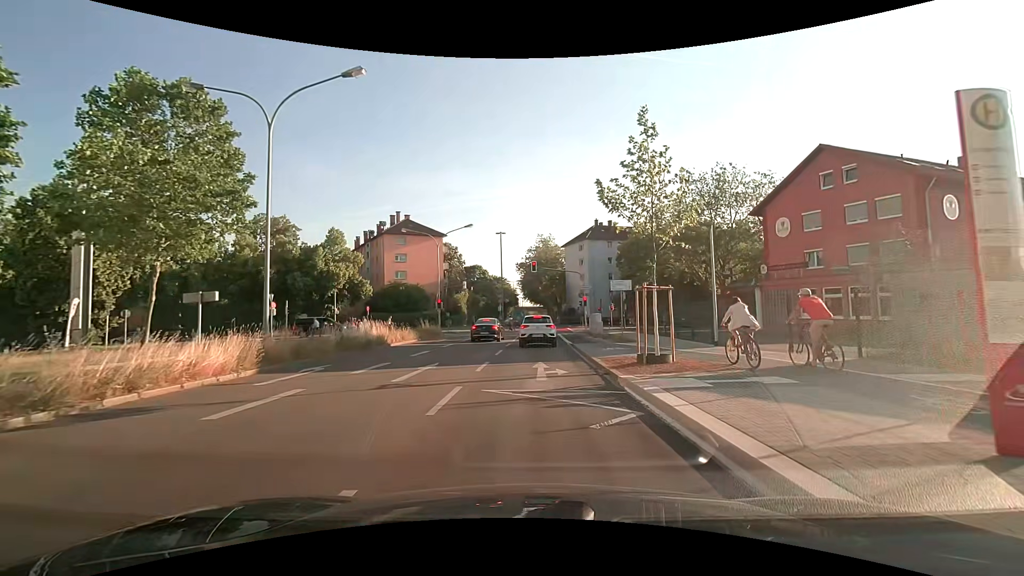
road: secondary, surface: asphalt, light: Day
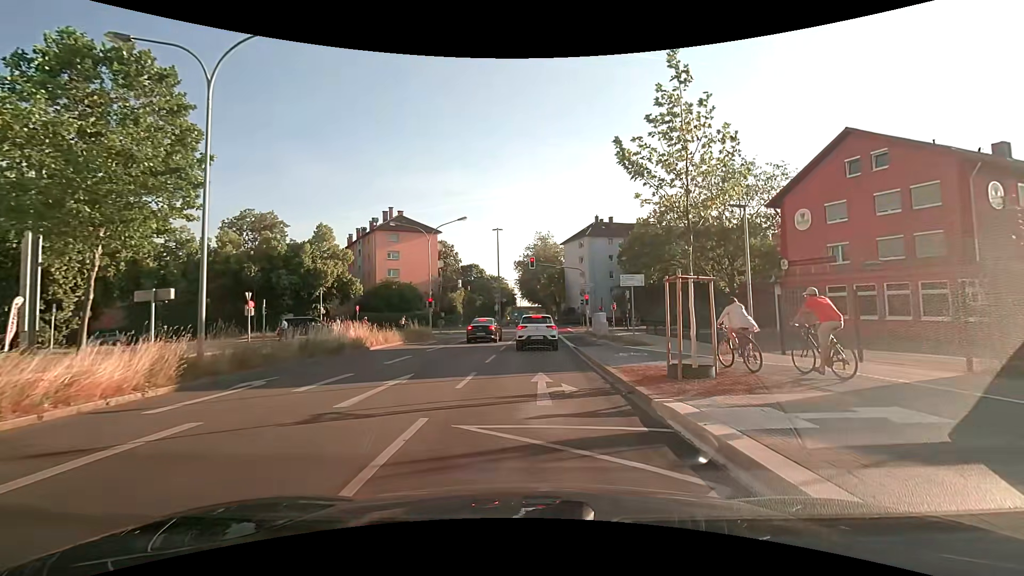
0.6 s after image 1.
(0.0, +3.1) m; -1°
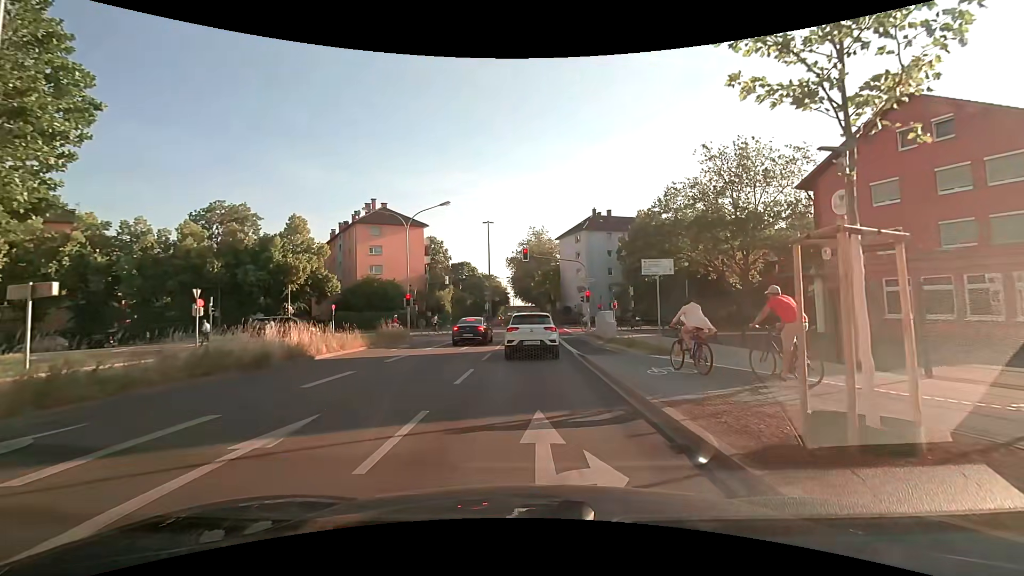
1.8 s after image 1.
(+0.1, +5.3) m; +1°
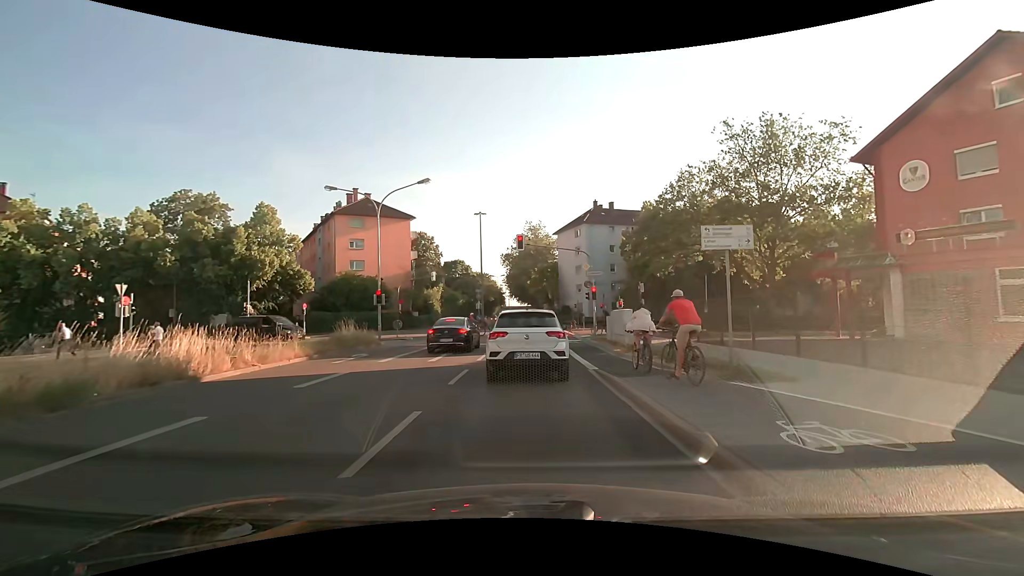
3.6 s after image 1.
(+0.1, +6.0) m; -1°
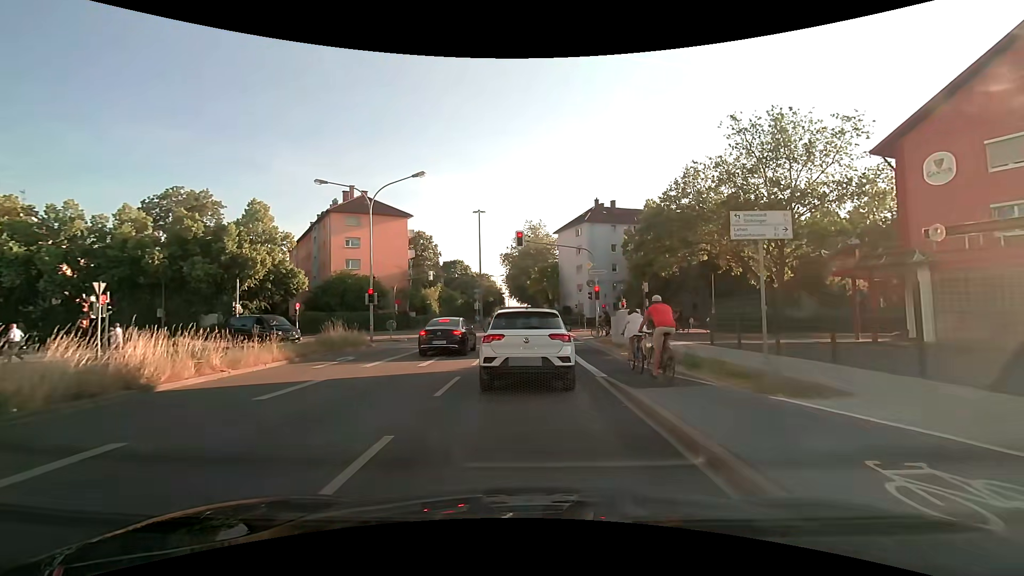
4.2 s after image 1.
(0.0, +1.5) m; +2°
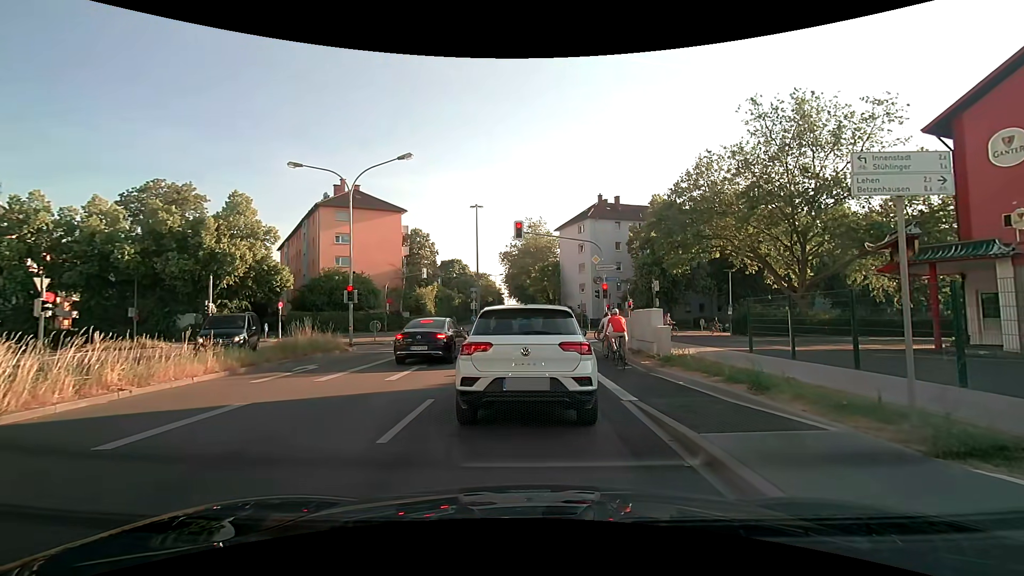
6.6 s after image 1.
(0.0, +3.2) m; 0°
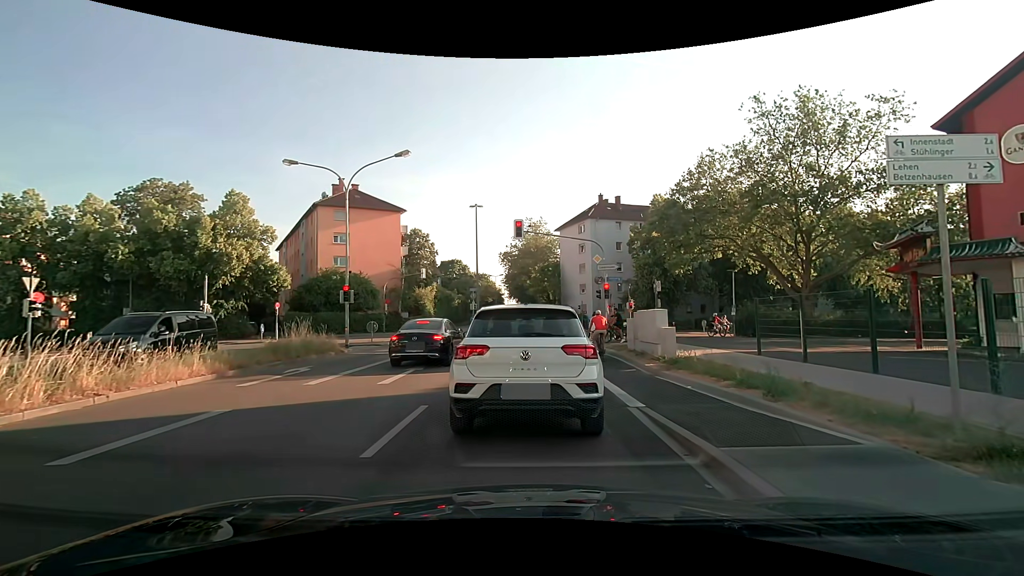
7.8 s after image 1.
(0.0, +0.5) m; 0°
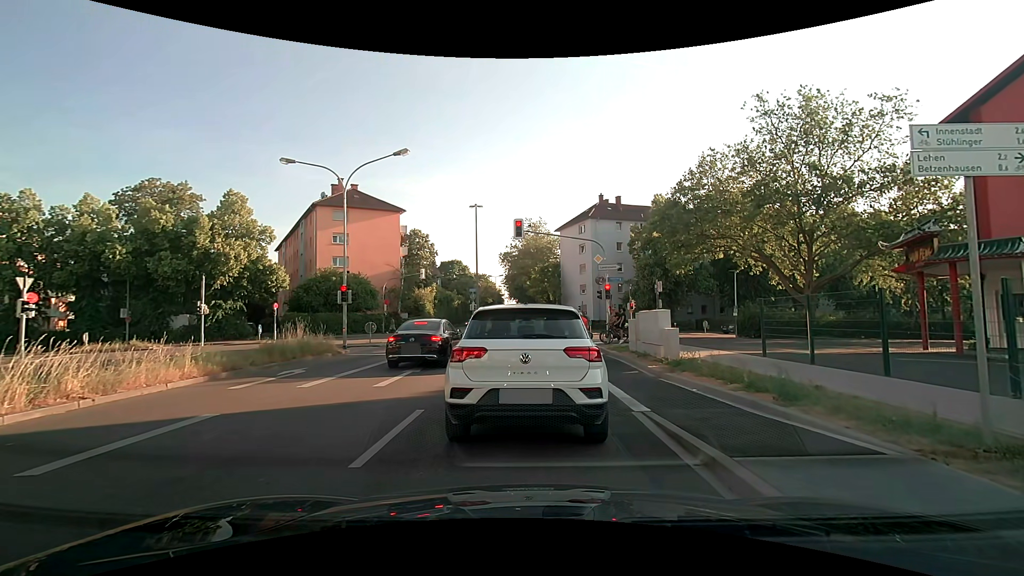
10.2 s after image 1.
(0.0, +0.4) m; 0°
(0, +10) (0, +20) (0, +30) (0, +40) (0, +50) (0, +60) (0, +70) (0, +80) (0, +90) (0, +100) m
